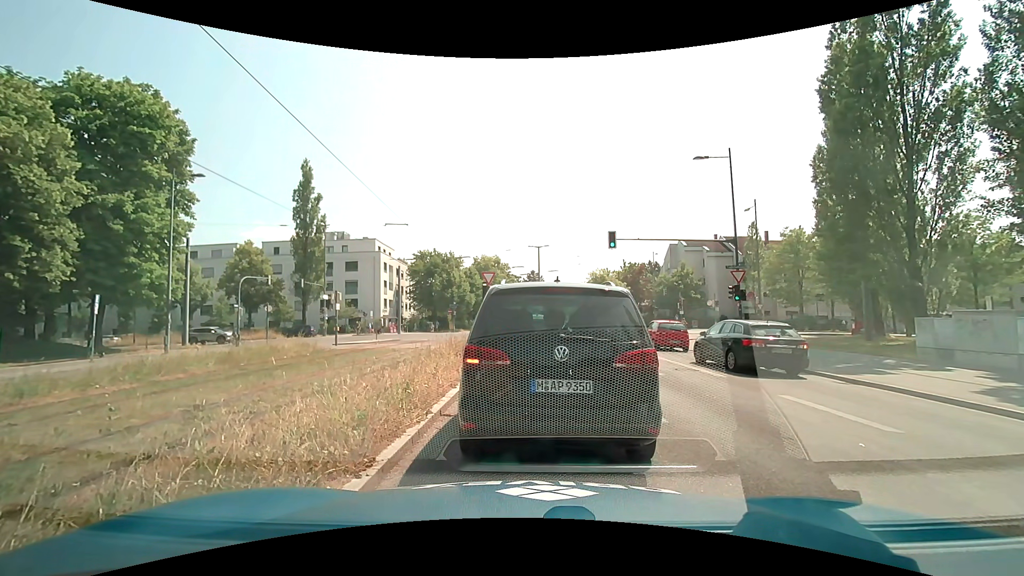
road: secondary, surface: asphalt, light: Day
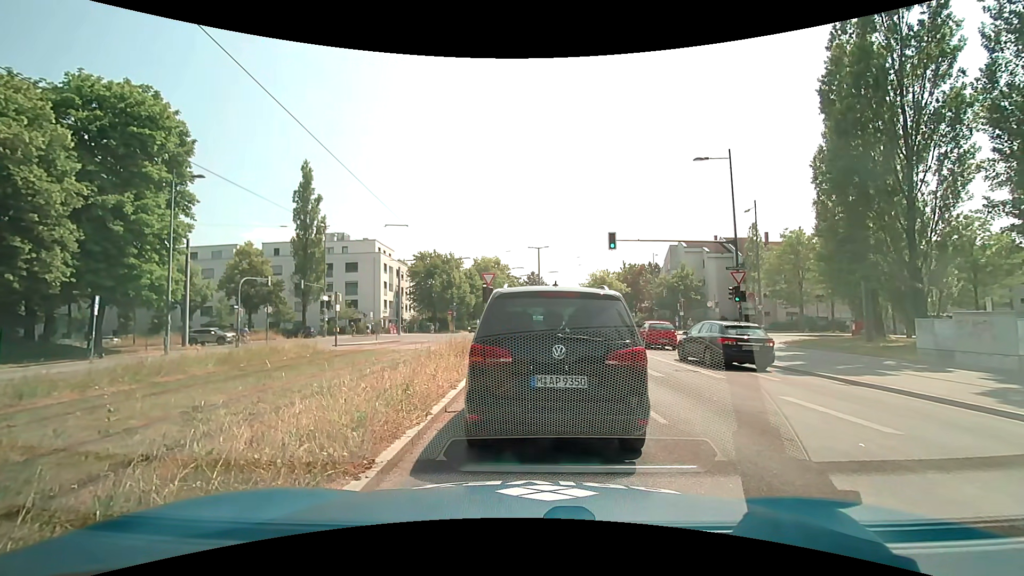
(0.0, 0.0) m; 0°
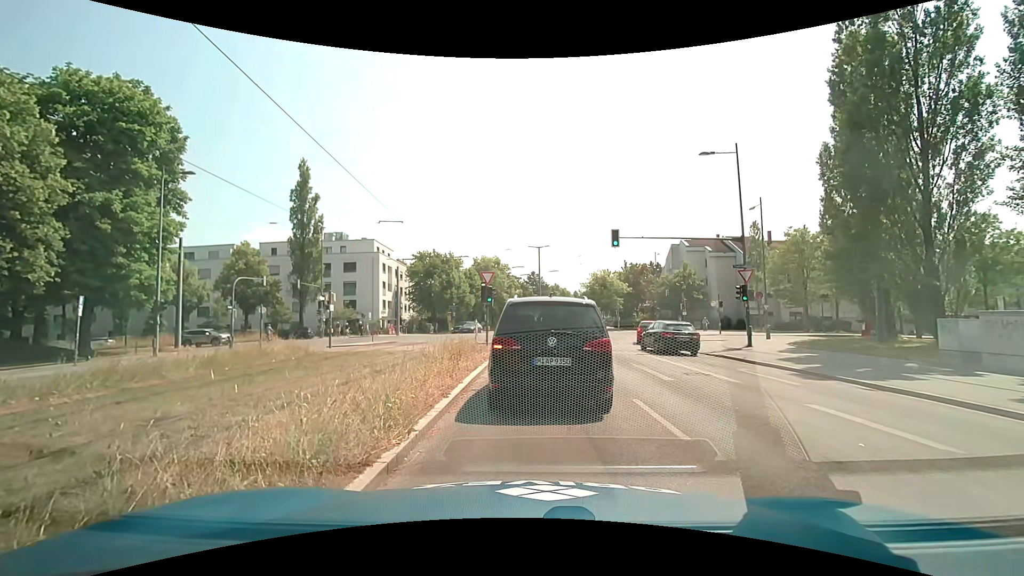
(0.0, +0.9) m; 0°
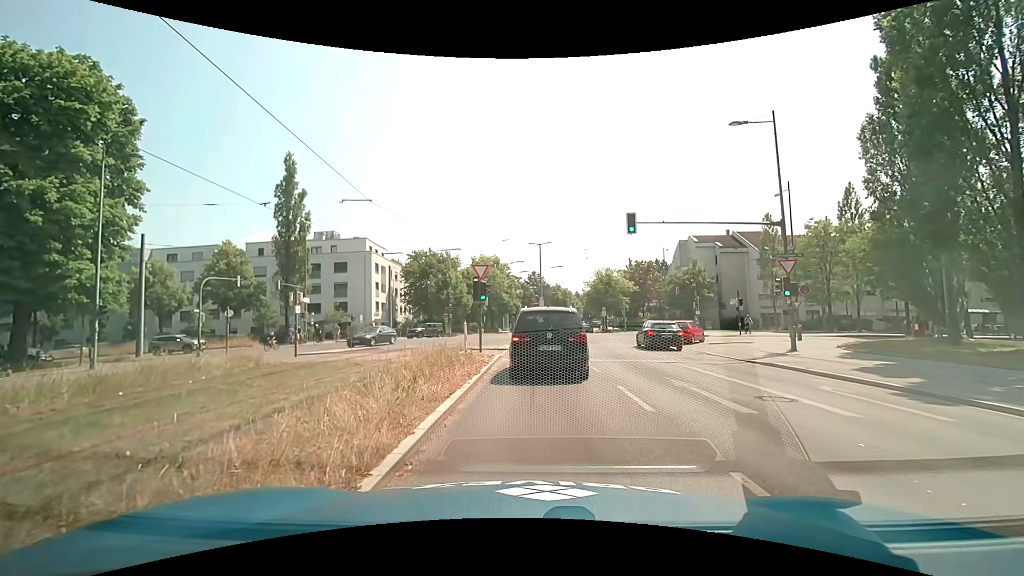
(0.0, +4.3) m; 0°
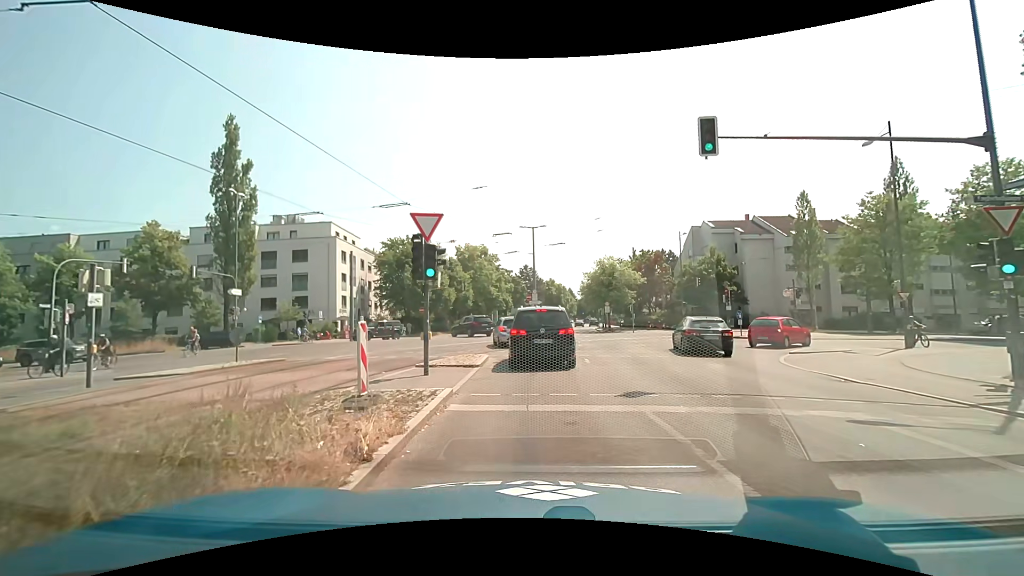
(0.0, +10.5) m; +1°
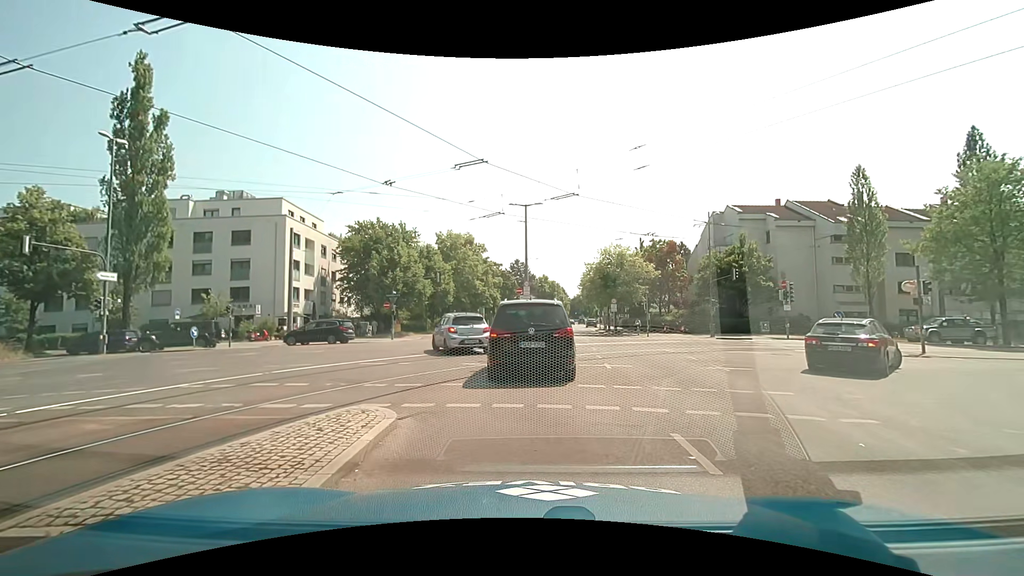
(0.0, +11.1) m; +1°
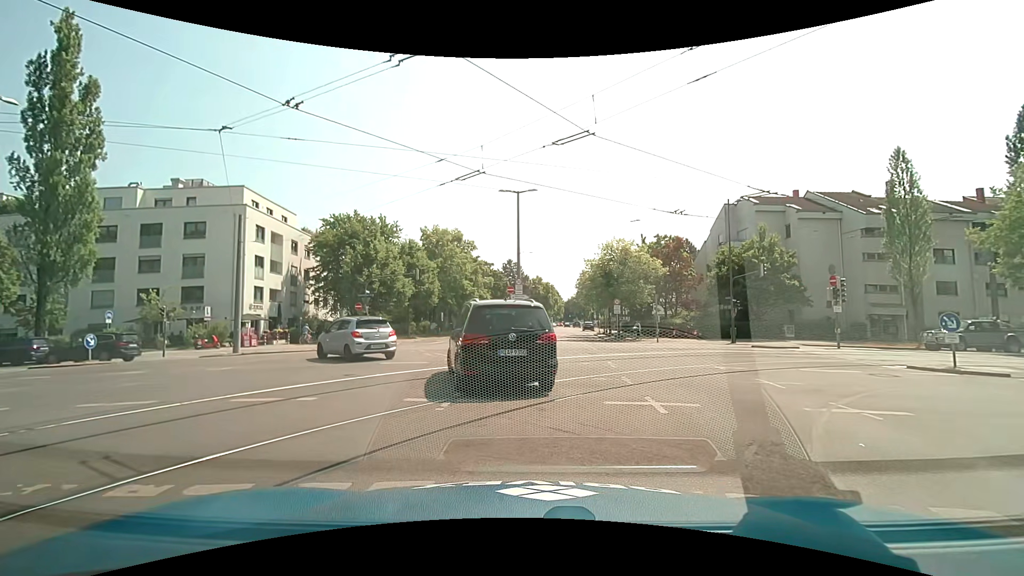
(0.0, +5.9) m; +1°
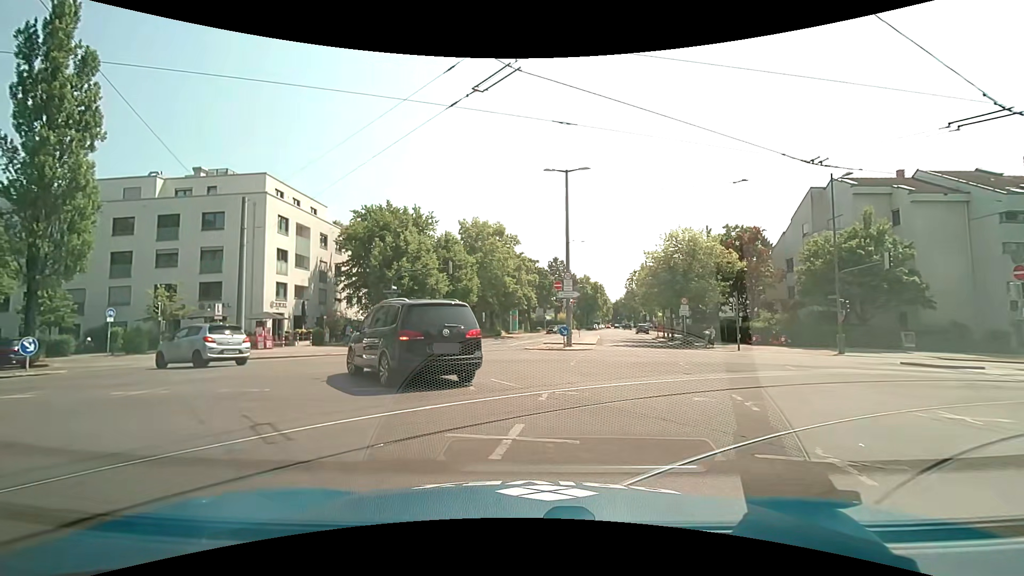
(-0.2, +6.1) m; -5°
(-2, +10) (-7, +18) (-16, +23) (-26, +24) (-36, +25) (-46, +25) (-56, +25) (-66, +25) (-76, +25) (-86, +25) m
